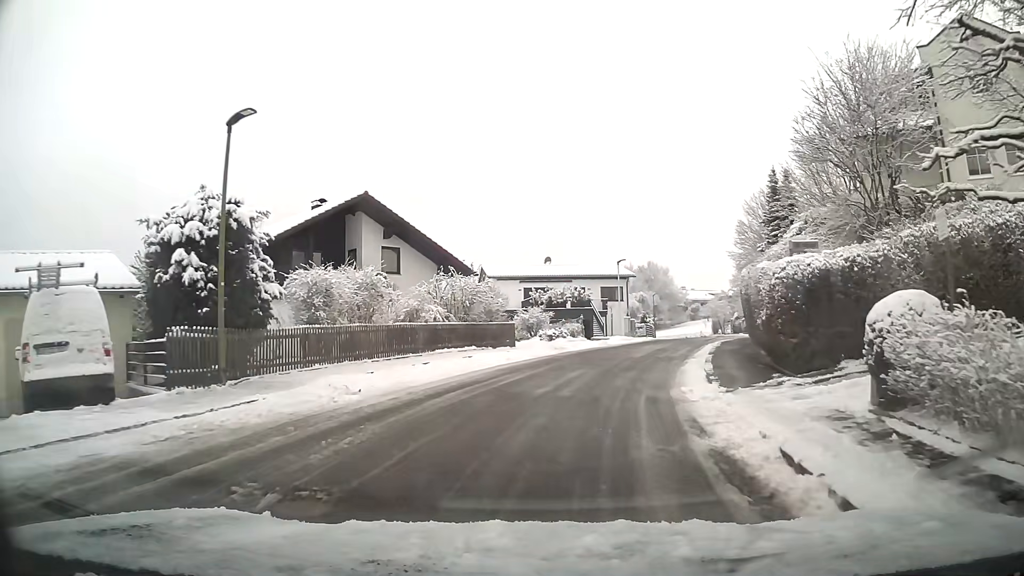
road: unclassified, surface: asphalt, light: Day
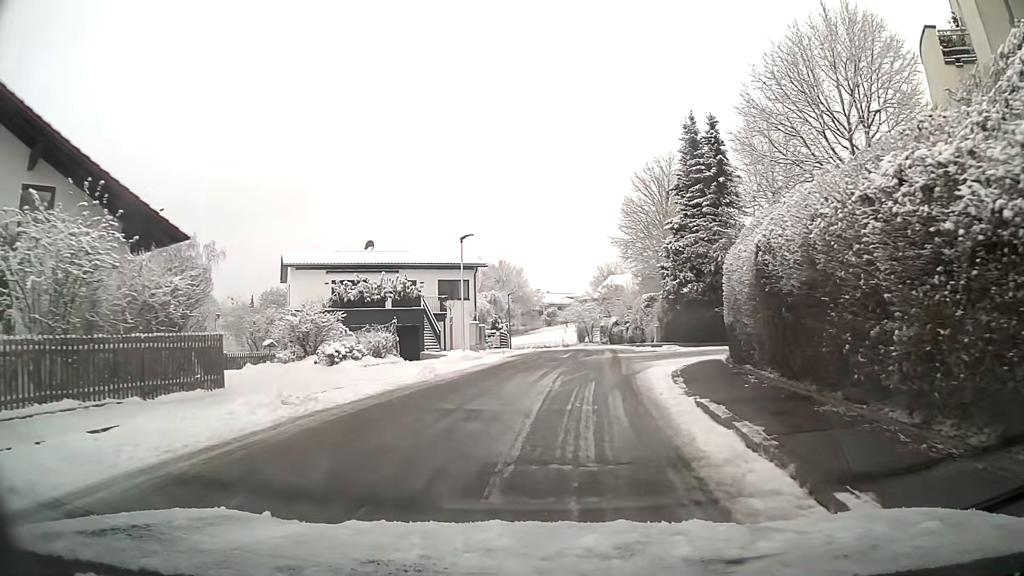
(+1.8, +16.2) m; +12°
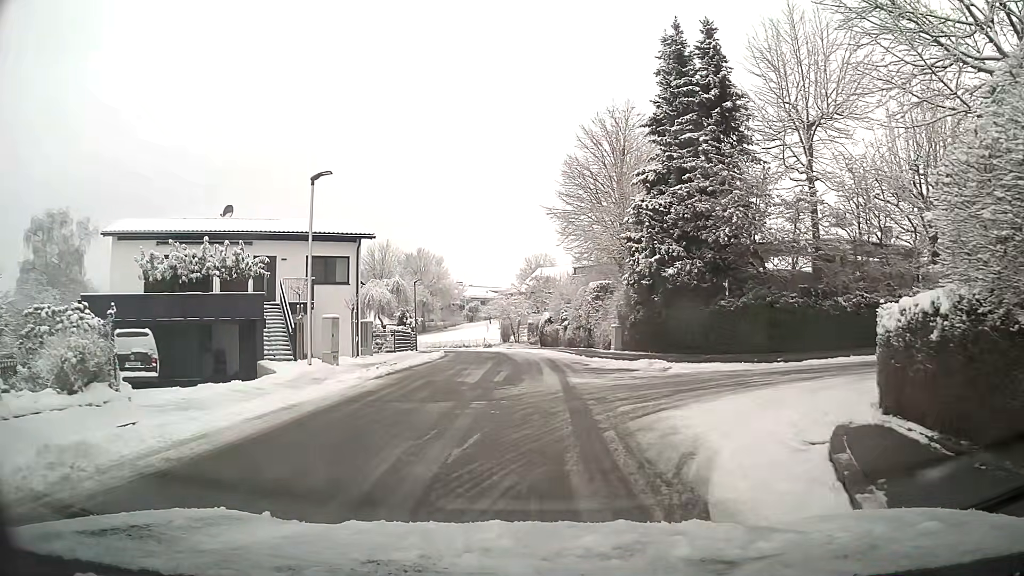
(+0.6, +12.2) m; +6°
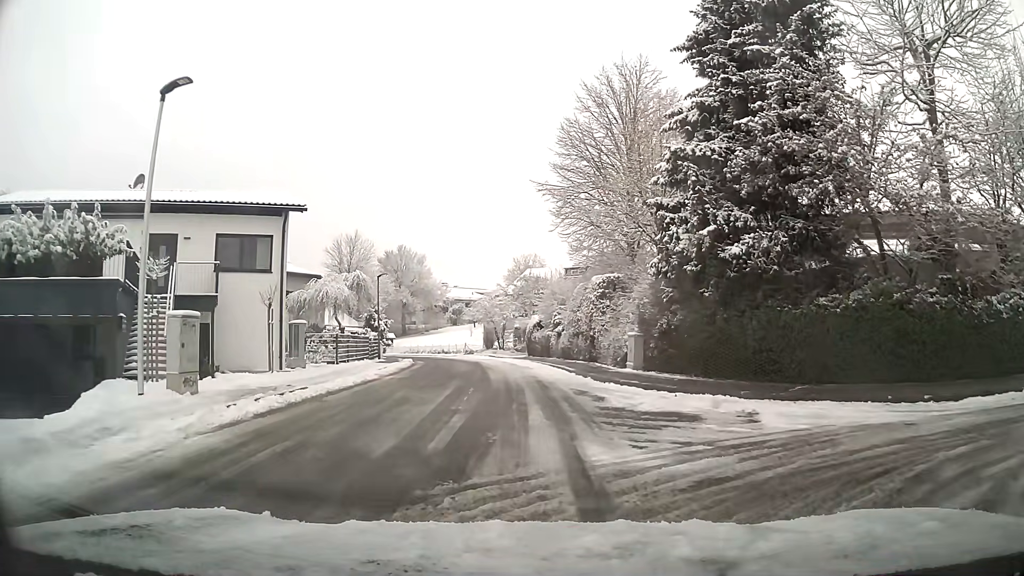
(+0.1, +8.1) m; +1°
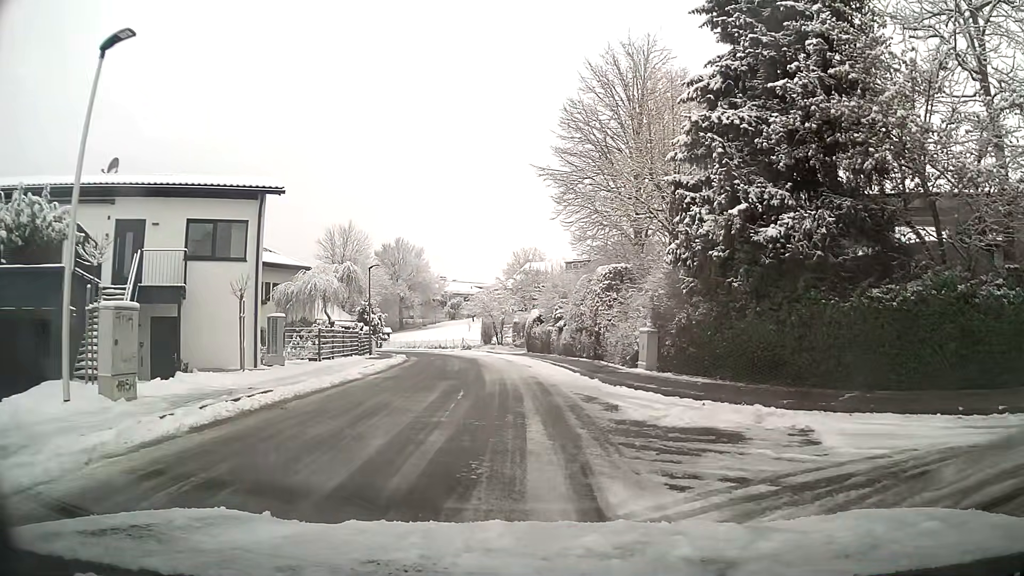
(0.0, +2.2) m; 0°
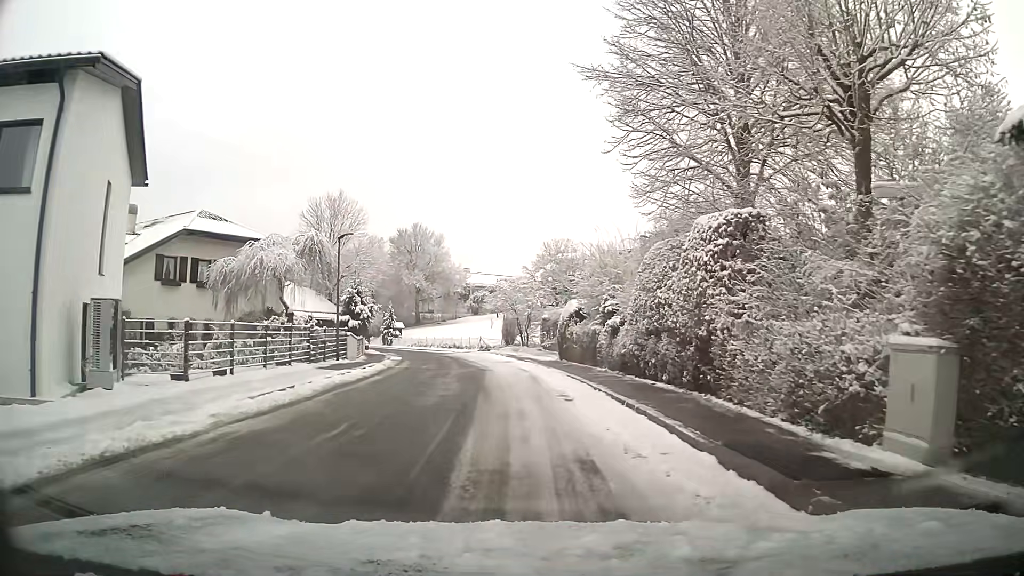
(-0.3, +11.7) m; -3°
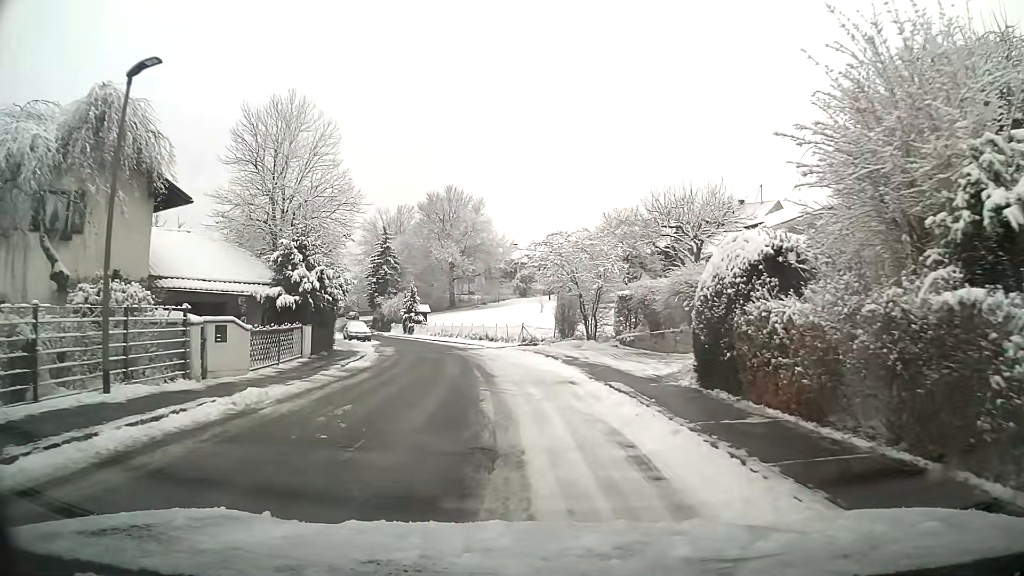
(-0.7, +18.3) m; -5°
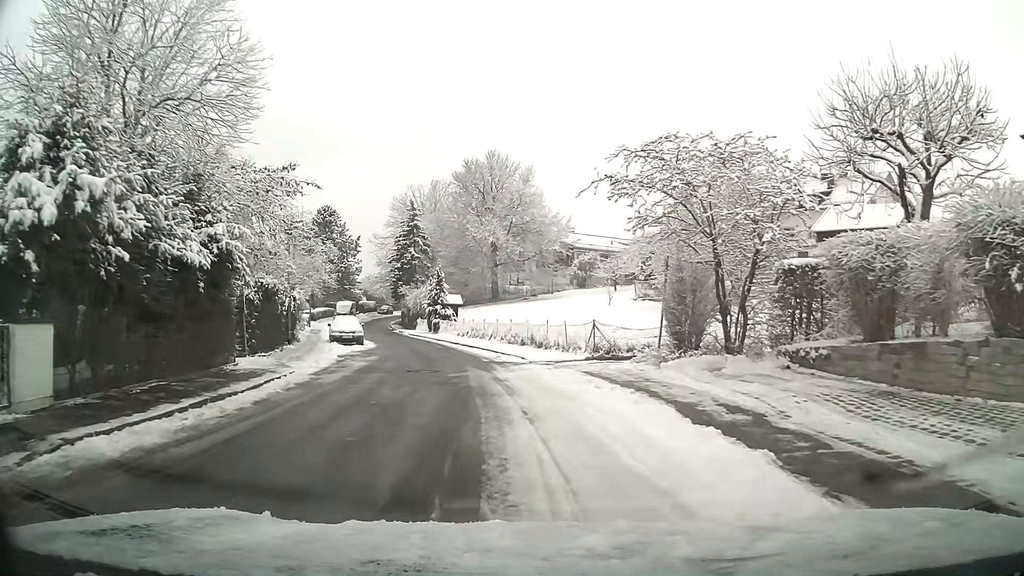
(-0.5, +15.8) m; -4°
(0, +10) (-2, +20) (-4, +30) (-7, +39) (-10, +49) (-12, +58) (-15, +68) (-17, +78) (-18, +88) (-19, +98) m
